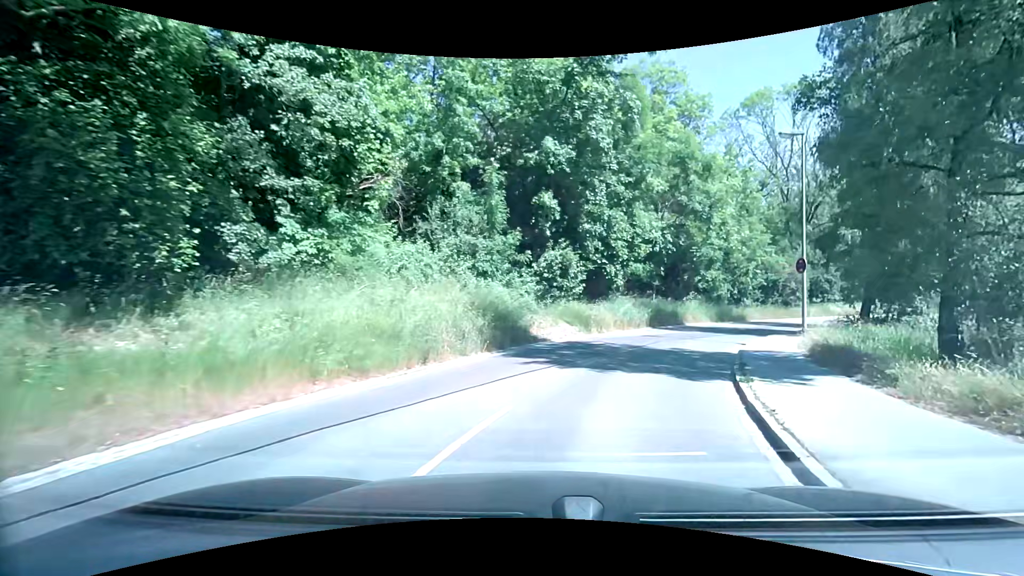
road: residential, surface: paved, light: Day
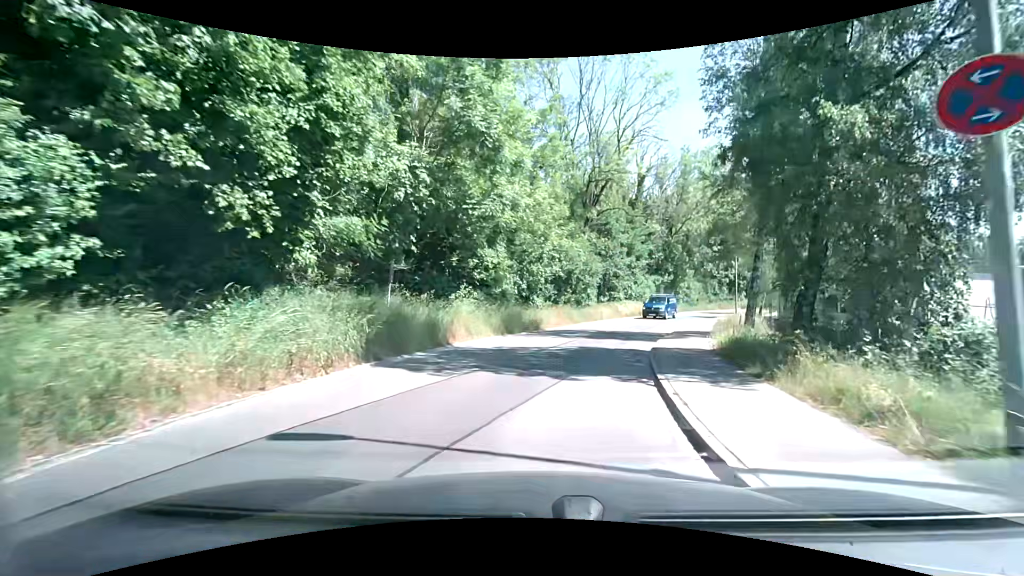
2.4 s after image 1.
(+3.8, +16.8) m; +24°
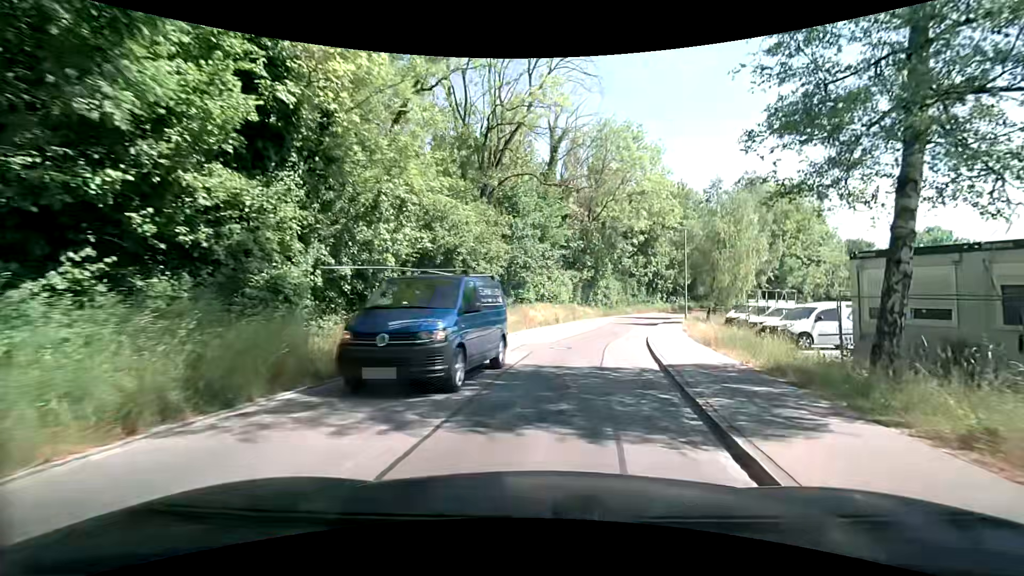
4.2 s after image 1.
(+1.3, +14.5) m; +11°
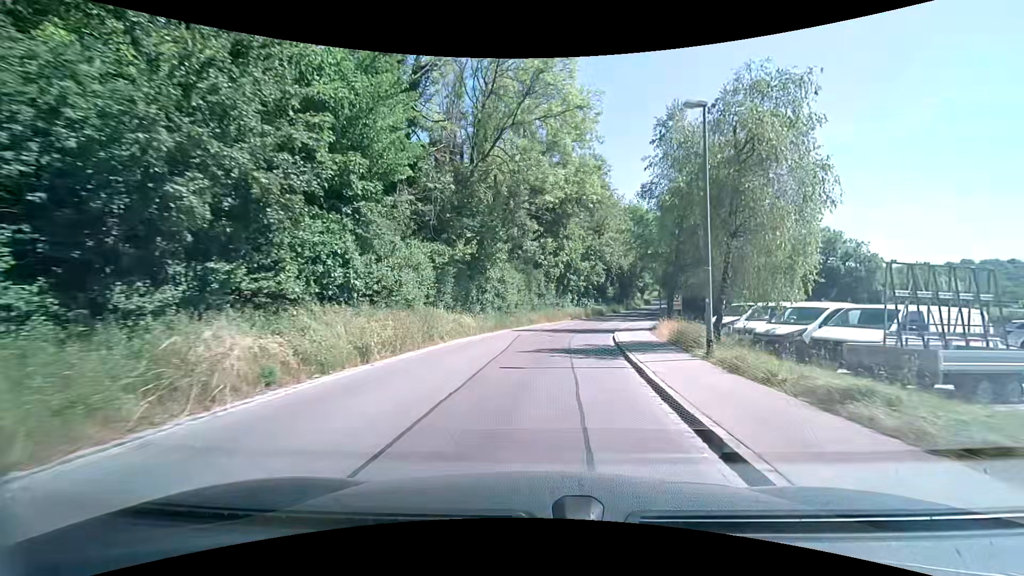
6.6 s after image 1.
(+2.4, +21.0) m; +11°
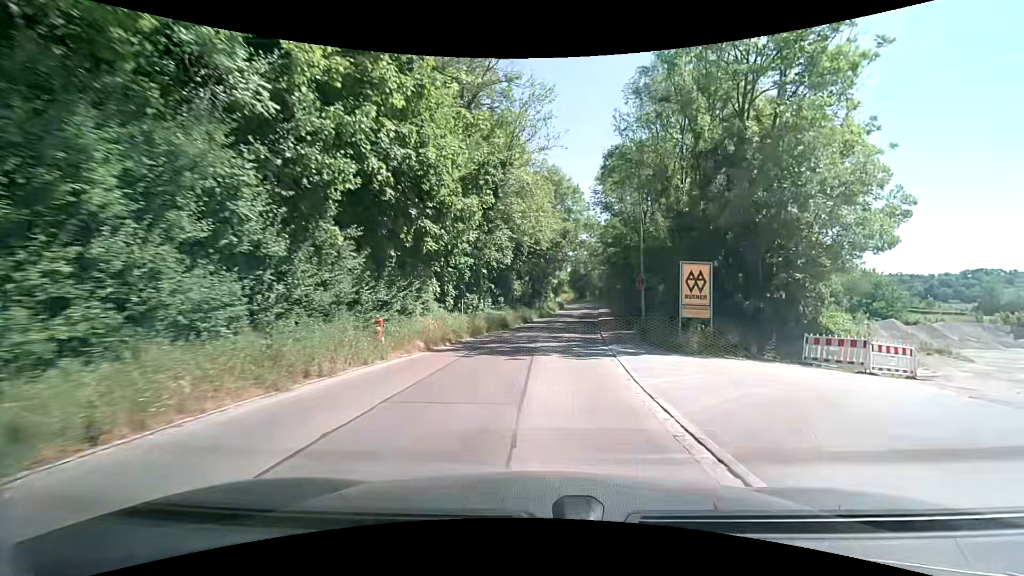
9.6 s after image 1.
(+3.5, +31.6) m; +11°
(0, +10) (+1, +20) (+2, +30) (+4, +40) (+5, +50) (+7, +60) (+8, +69) (+9, +79) (+11, +89) (+11, +99) m
